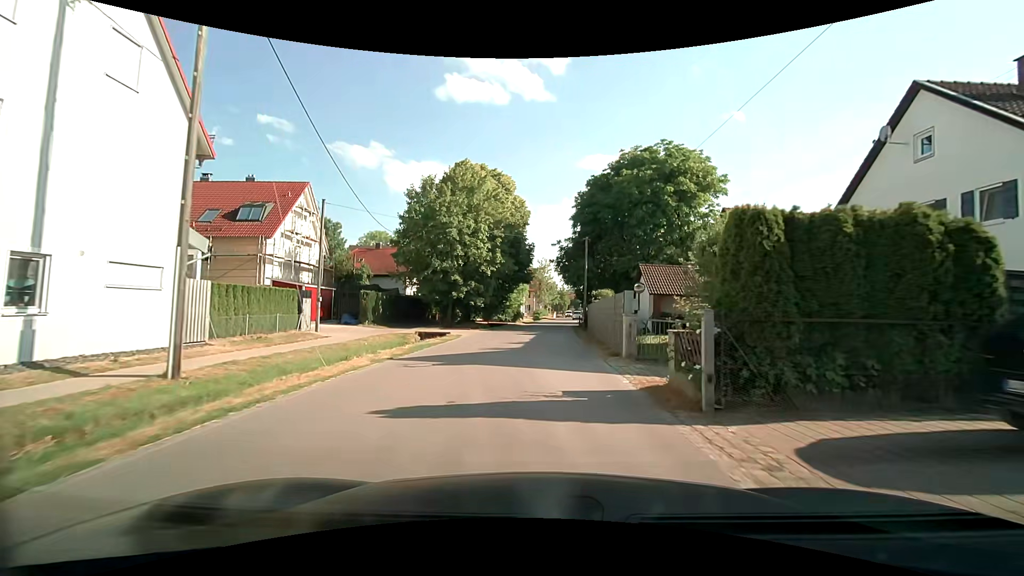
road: tertiary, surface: asphalt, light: Day
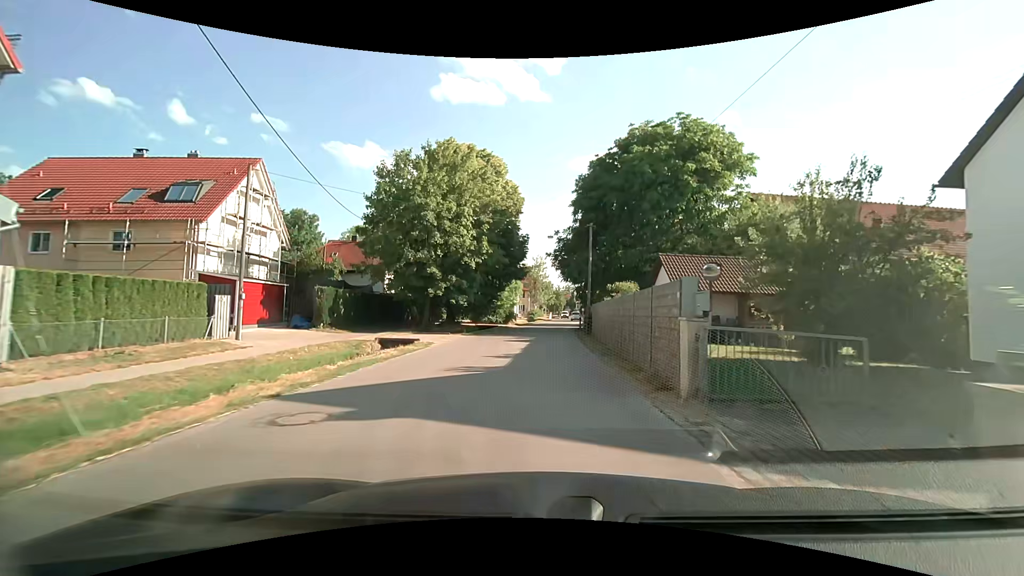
(0.0, +6.0) m; +1°
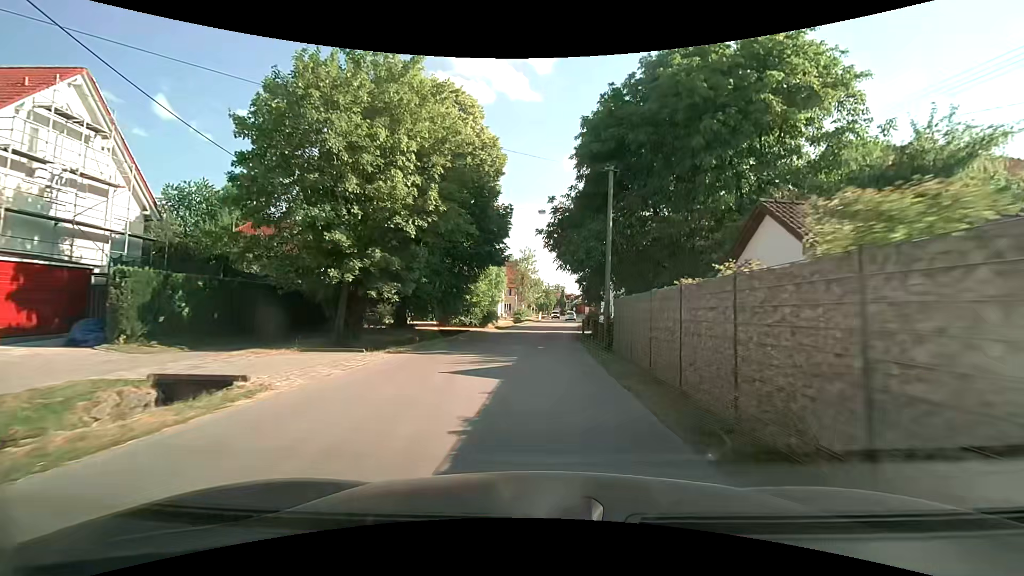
(+0.2, +12.0) m; +2°
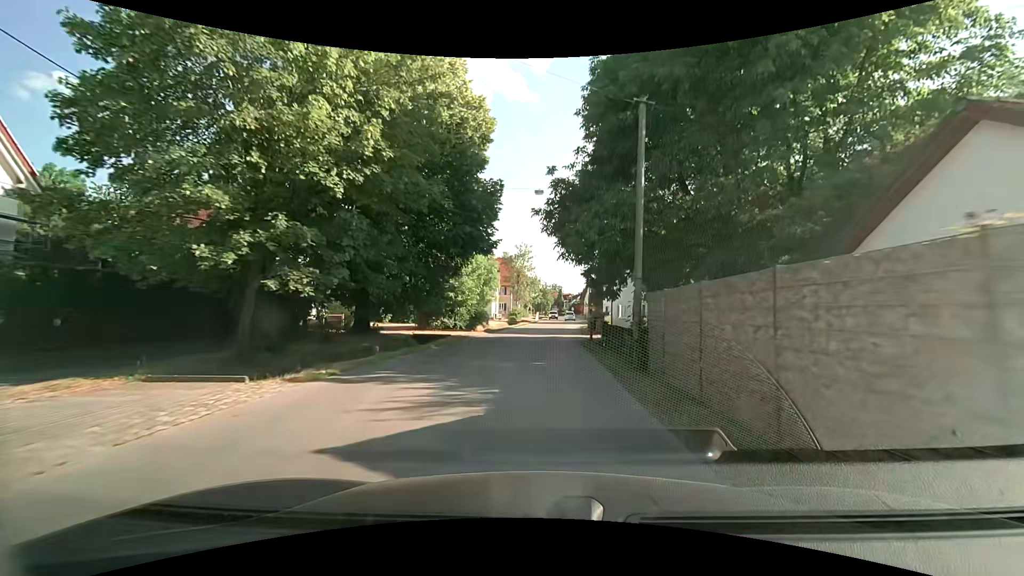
(0.0, +6.1) m; 0°
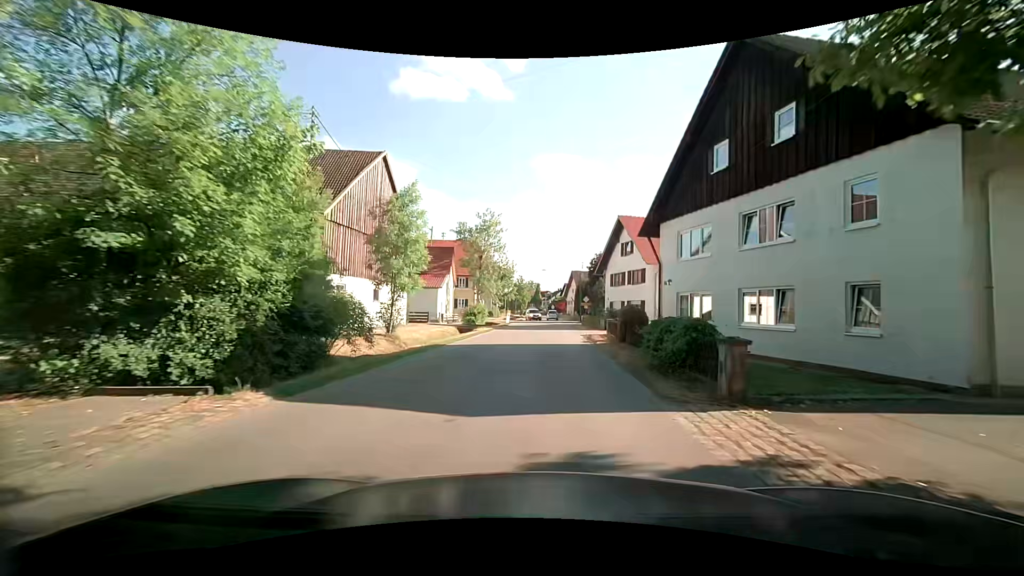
(+0.6, +24.4) m; +4°
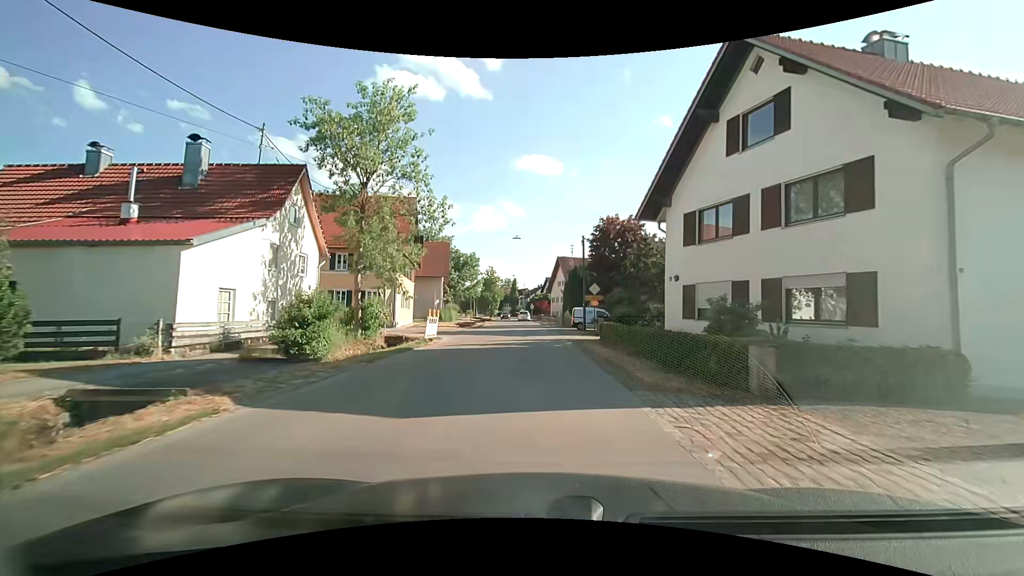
(0.0, +30.4) m; +1°
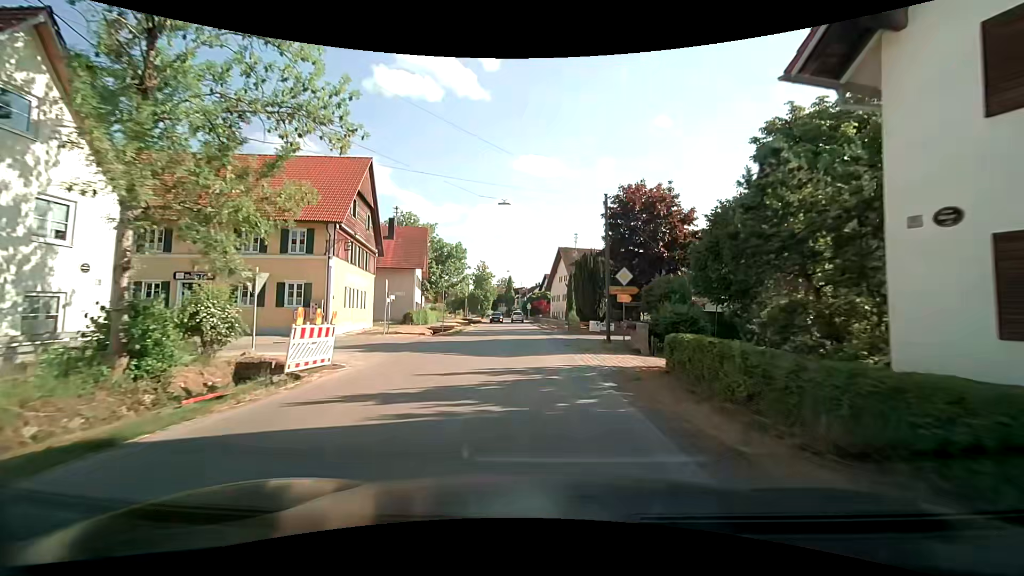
(0.0, +12.6) m; 0°
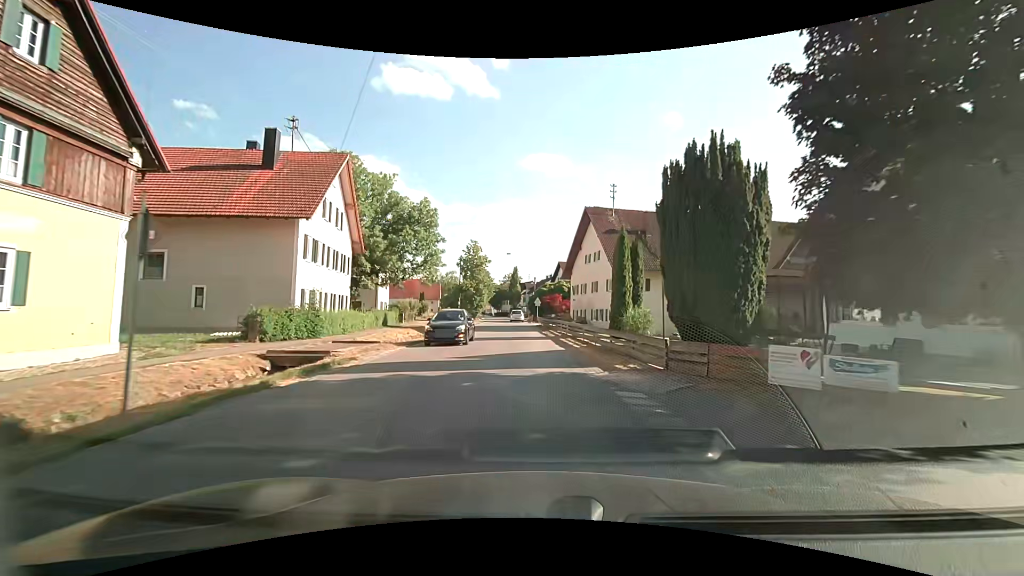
(-0.3, +26.5) m; -1°
(0, +10) (0, +20) (-1, +30) (-1, +40) (-2, +50) (-2, +60) (-3, +70) (-3, +80) (-4, +90) (-5, +100) m
